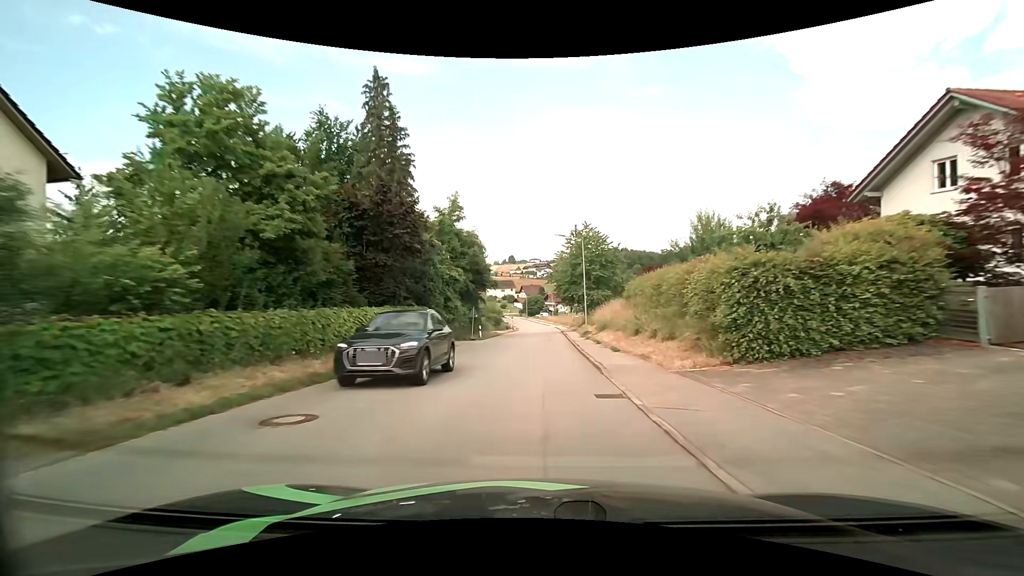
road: tertiary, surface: asphalt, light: Day
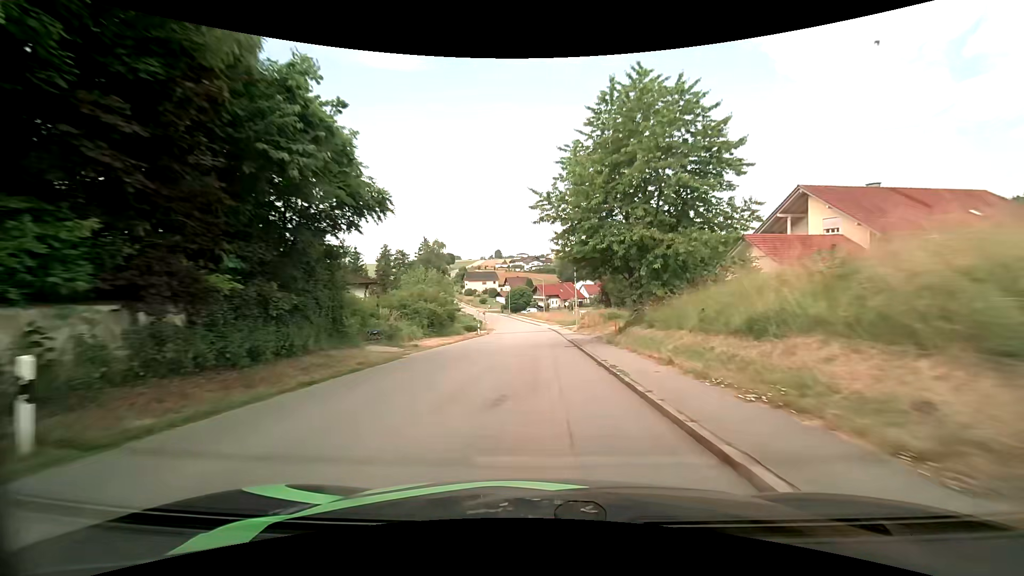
(+0.6, +36.0) m; +2°
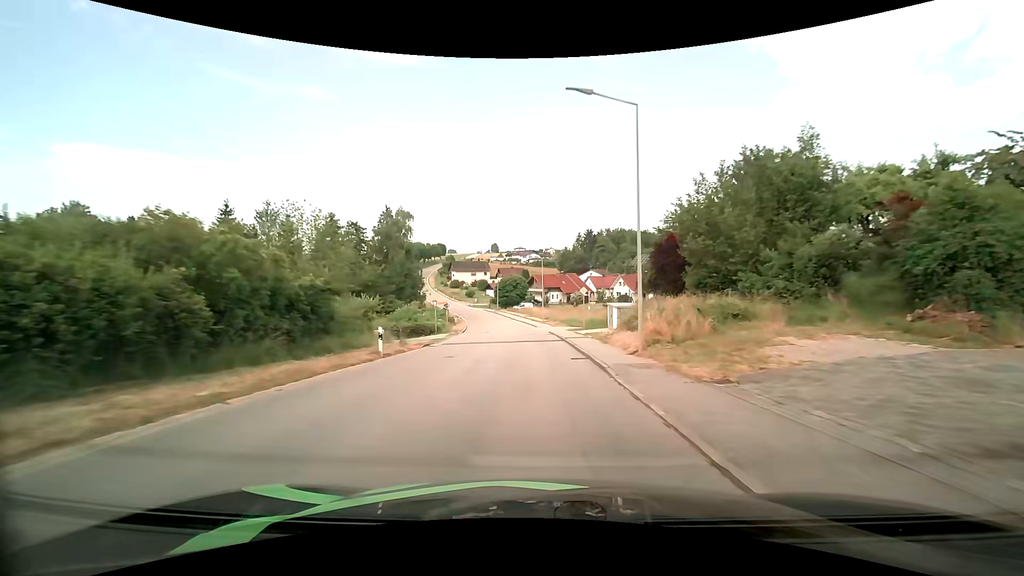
(+0.1, +27.6) m; 0°
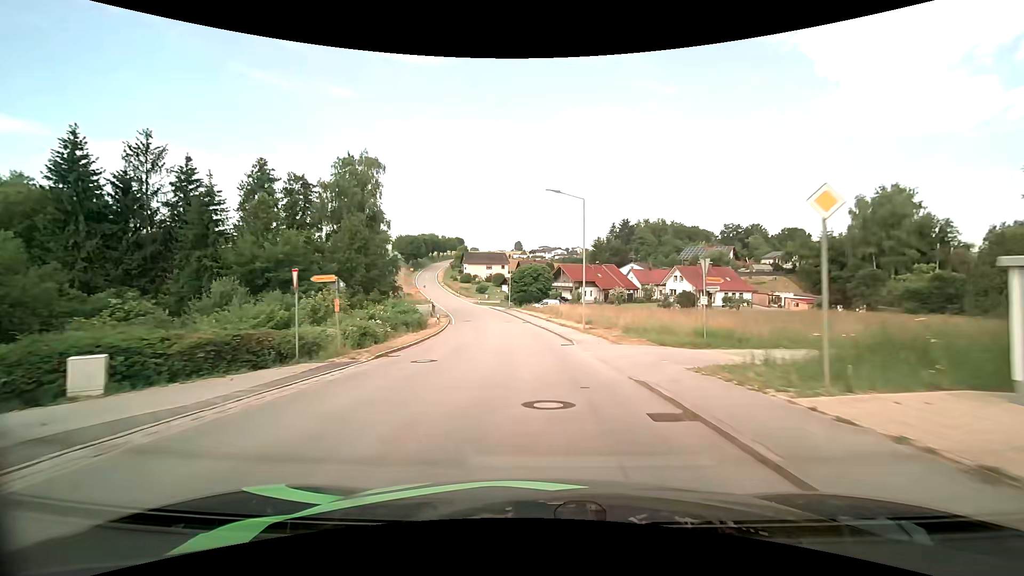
(-0.5, +28.5) m; -3°
(0, +10) (-1, +20) (-1, +30) (-2, +40) (-4, +50) (-5, +60) (-8, +69) (-10, +79) (-13, +89) (-16, +98) m
